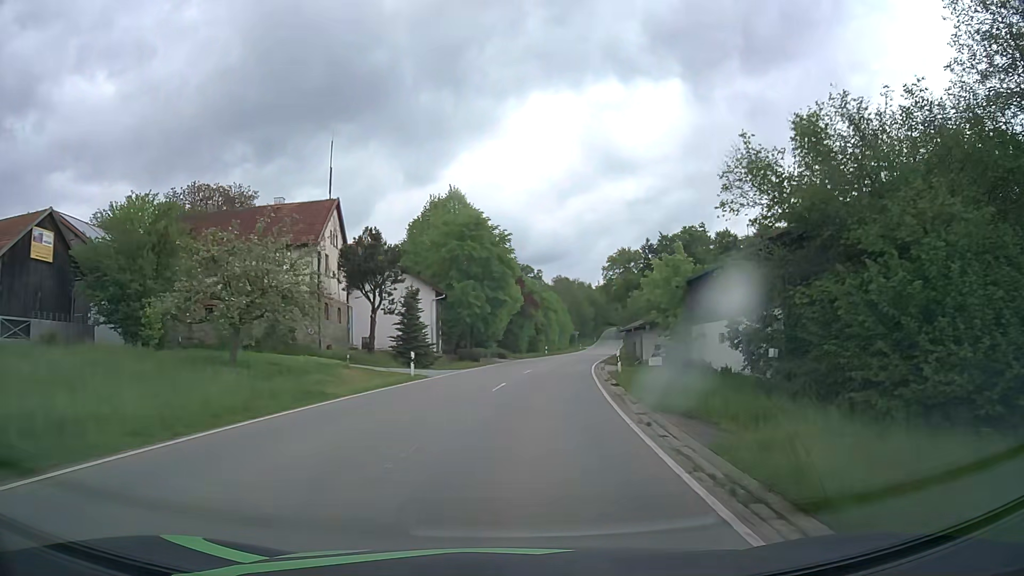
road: tertiary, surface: asphalt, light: Day
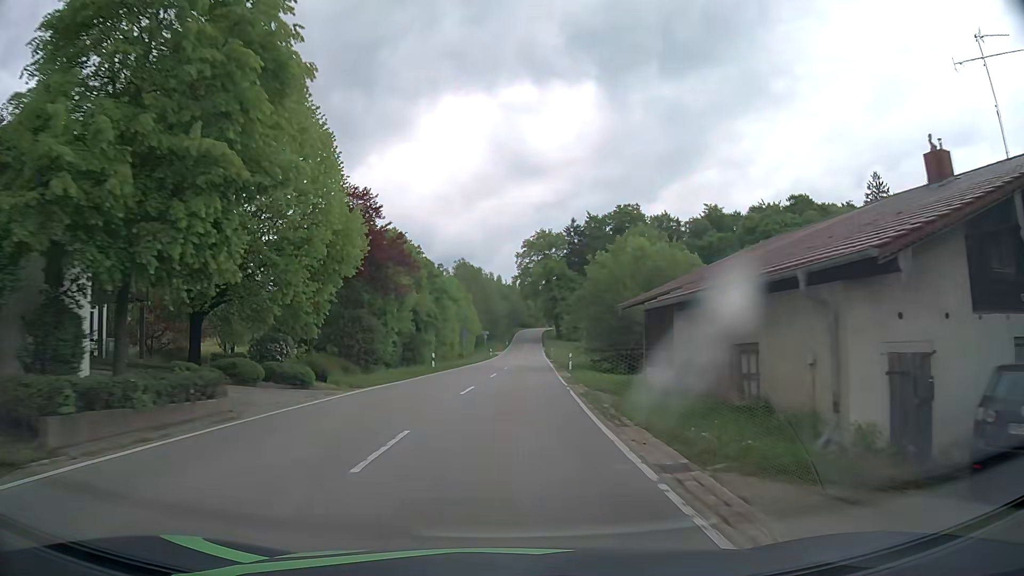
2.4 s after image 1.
(+3.0, +36.1) m; +8°
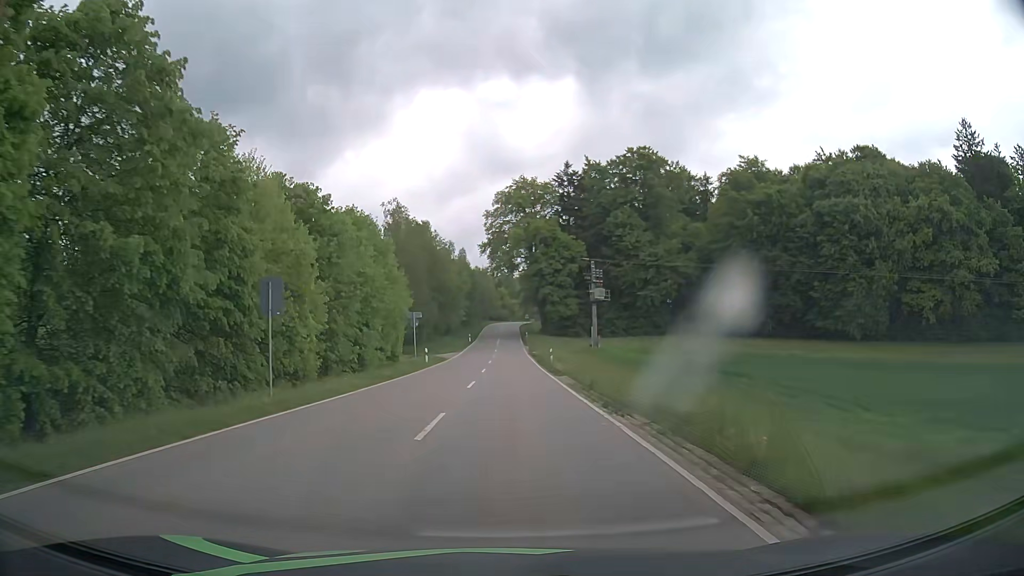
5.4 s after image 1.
(+1.2, +45.6) m; +2°
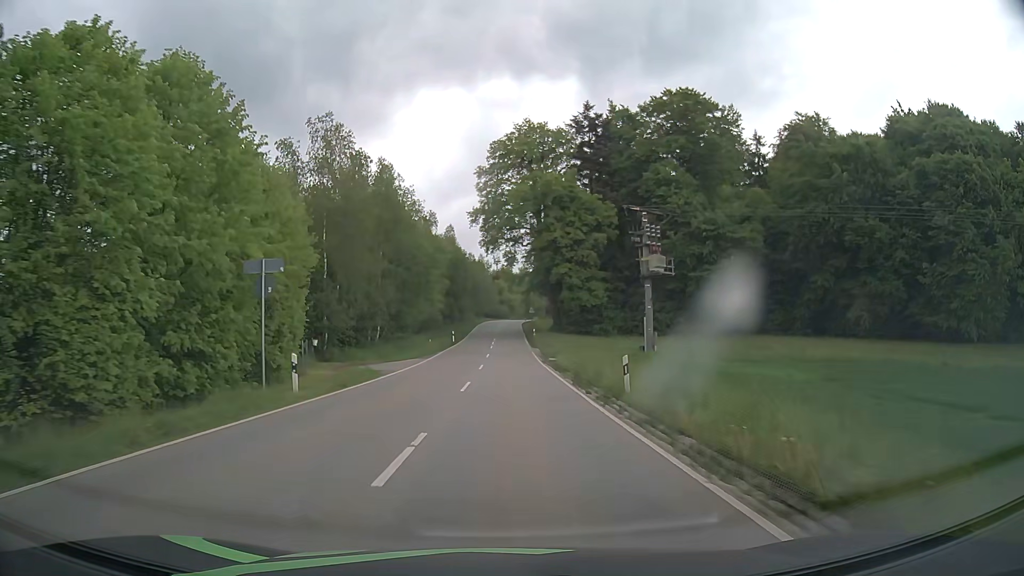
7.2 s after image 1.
(0.0, +27.6) m; 0°
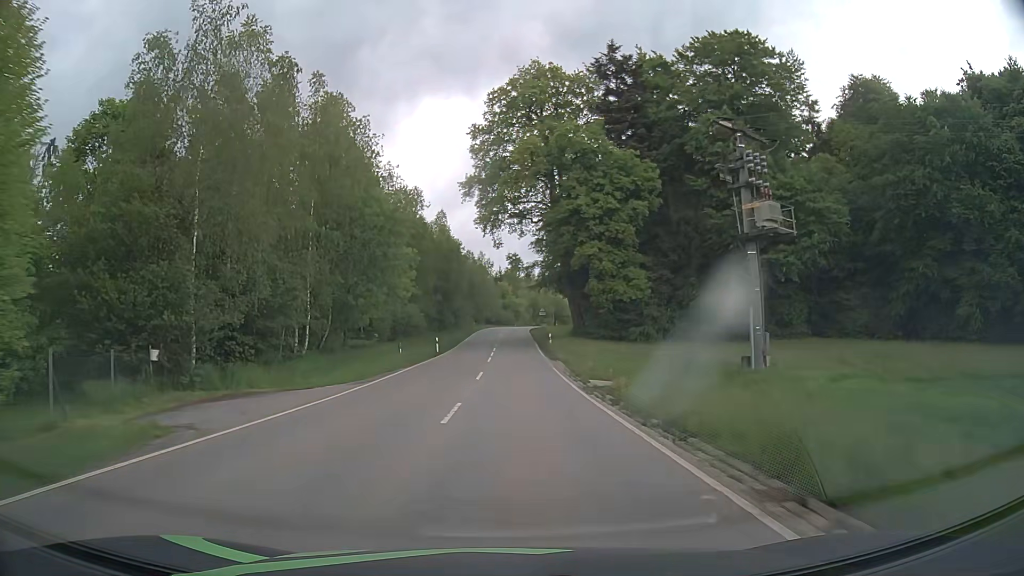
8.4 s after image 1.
(0.0, +18.9) m; 0°
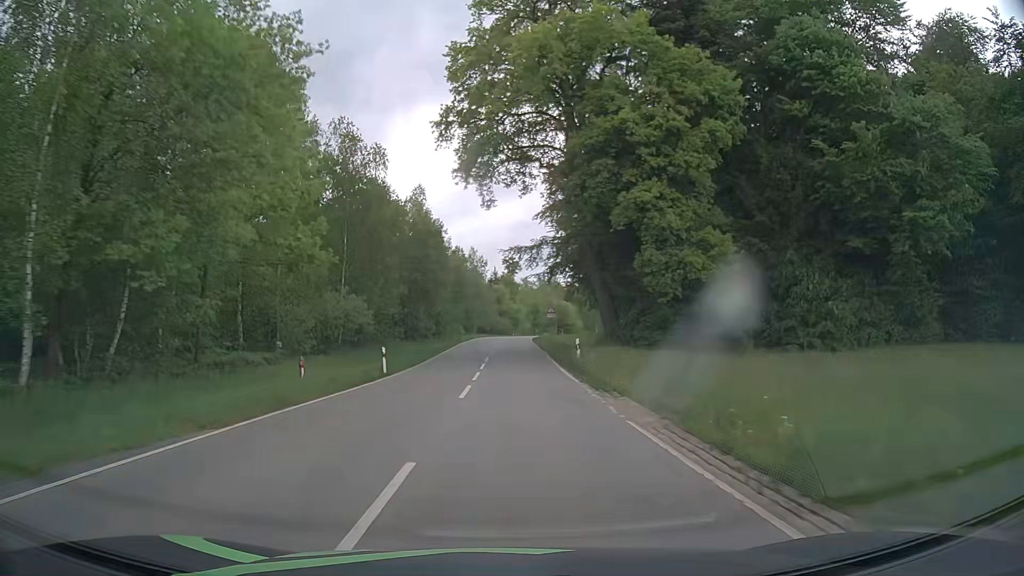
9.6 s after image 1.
(+0.1, +20.0) m; +1°
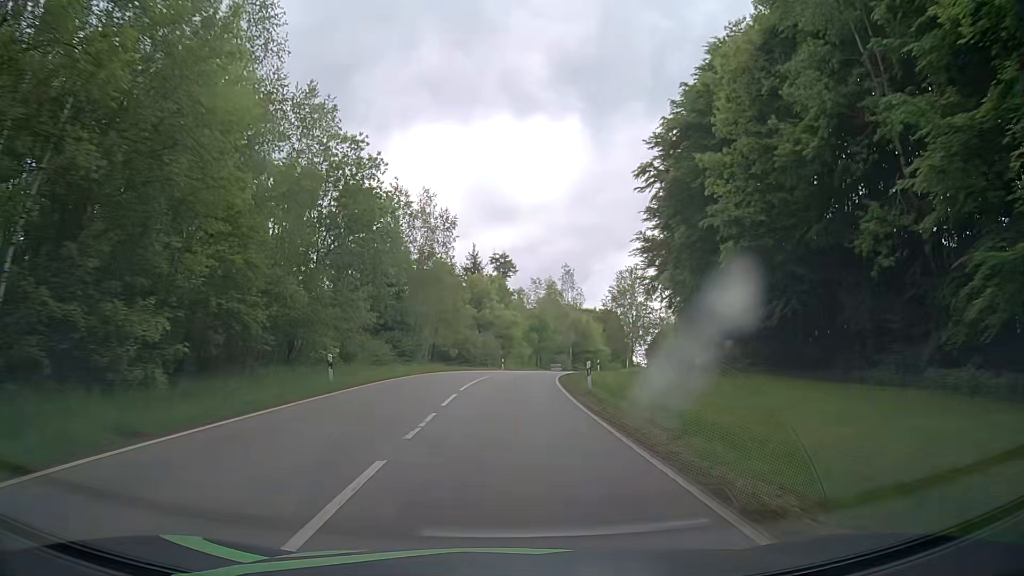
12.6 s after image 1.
(+0.2, +54.3) m; +1°
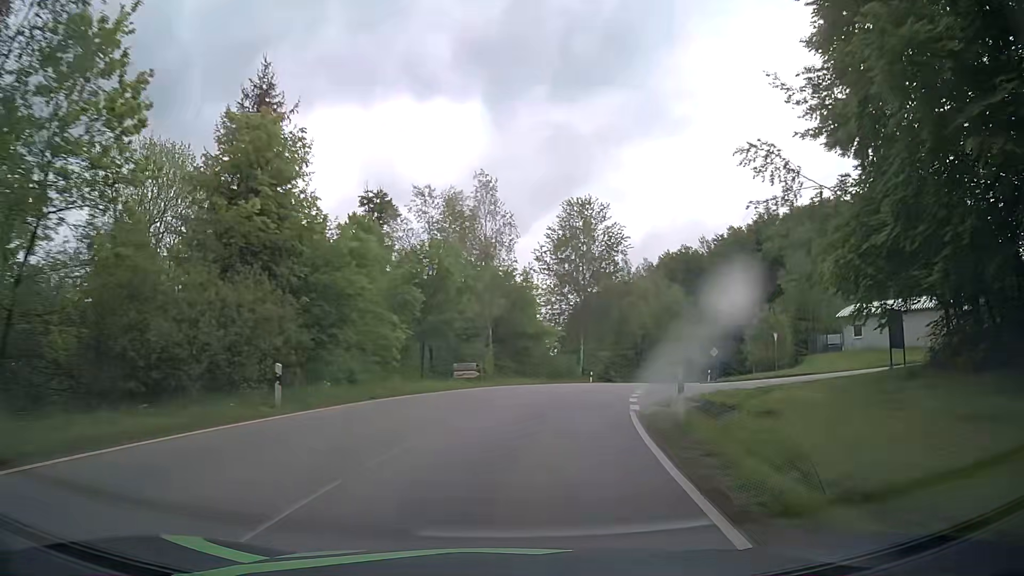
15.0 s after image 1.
(+1.9, +43.9) m; +8°
(0, +10) (+2, +20) (+4, +30) (+7, +39) (+11, +48) (+15, +57) (+21, +66) (+27, +74) (+33, +82) (+38, +90) m
